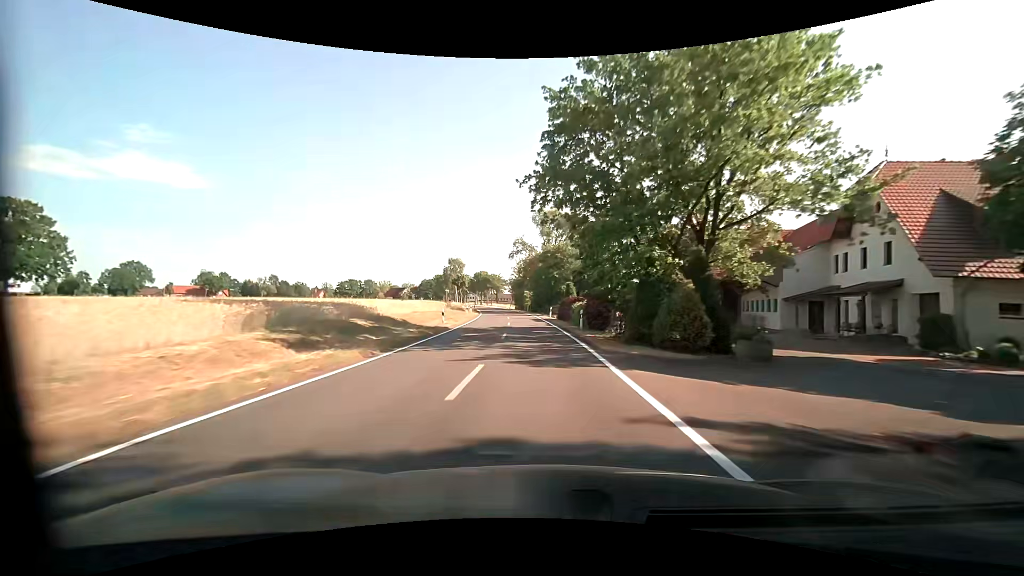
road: tertiary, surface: asphalt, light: Day
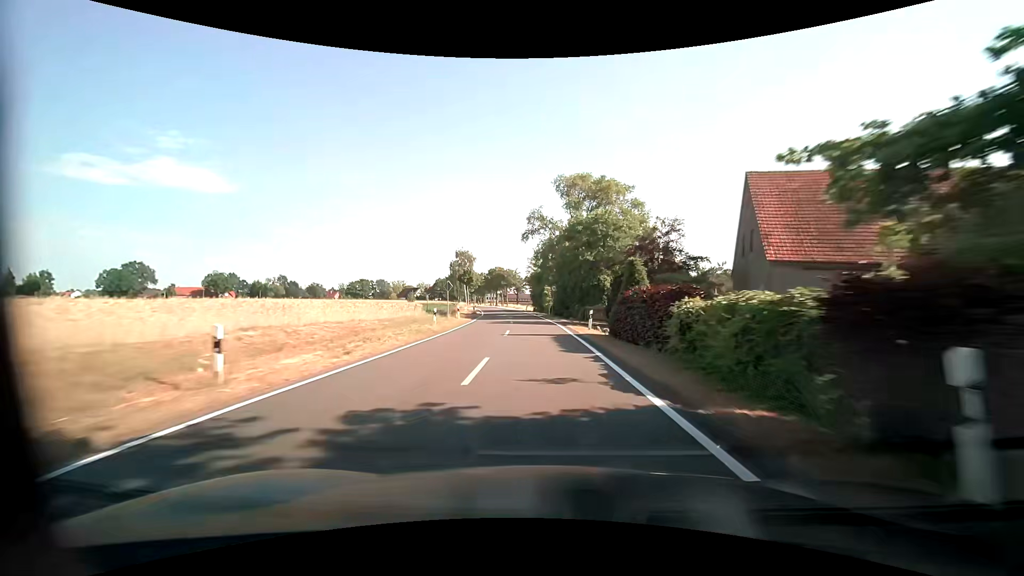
(-0.5, +22.7) m; -3°
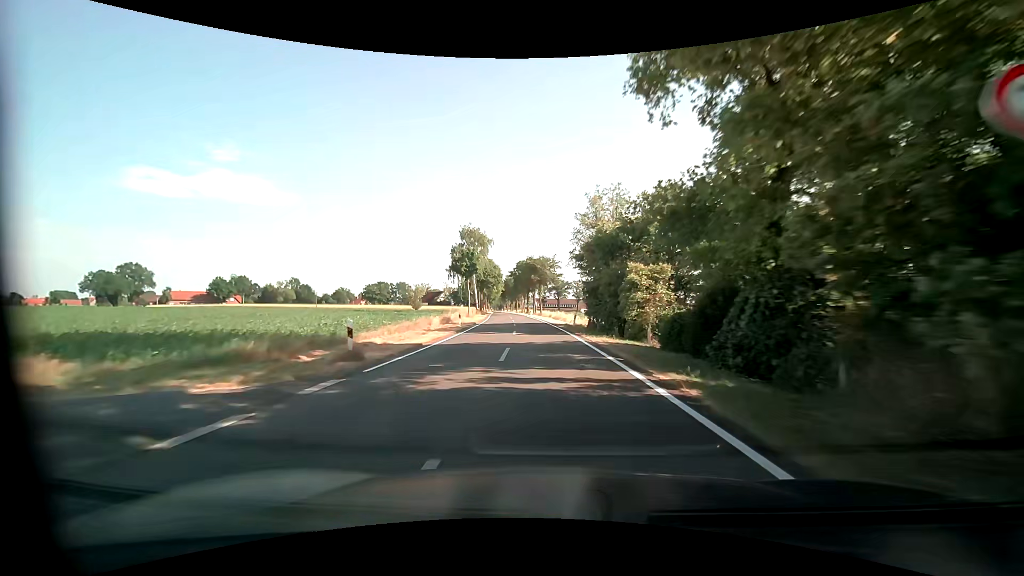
(-1.7, +43.9) m; -4°
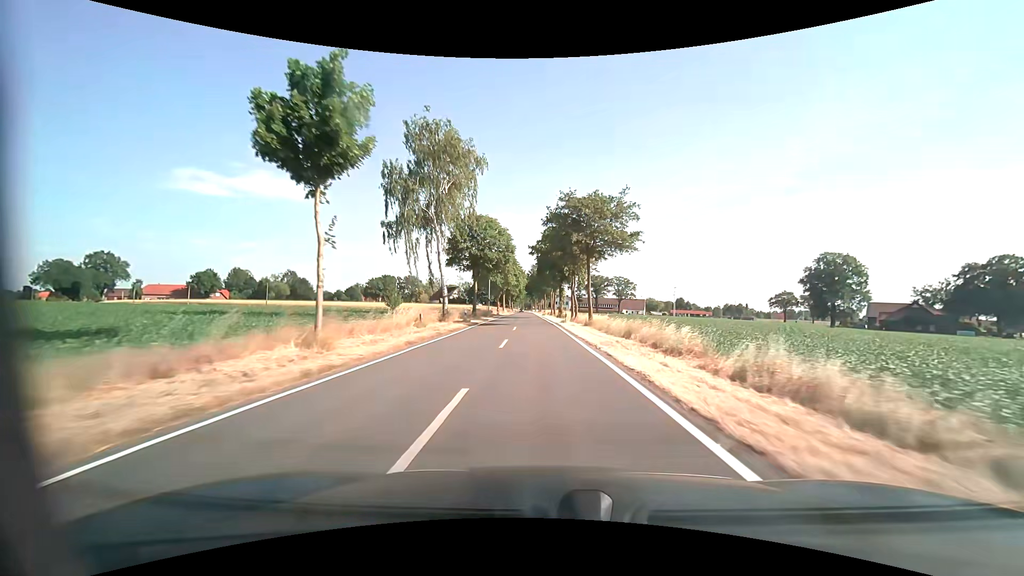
(-1.6, +44.6) m; -4°
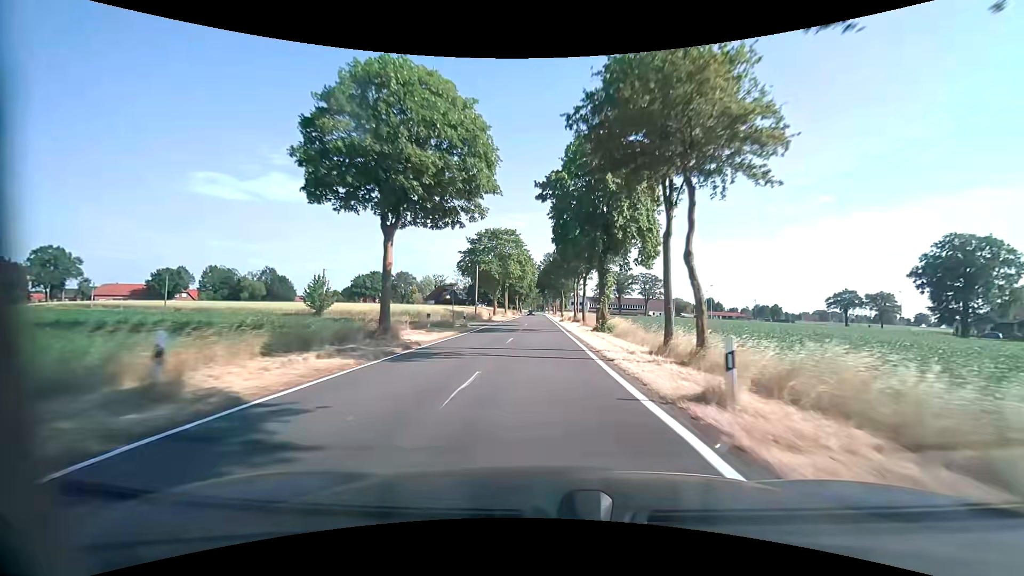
(-0.5, +33.7) m; -2°
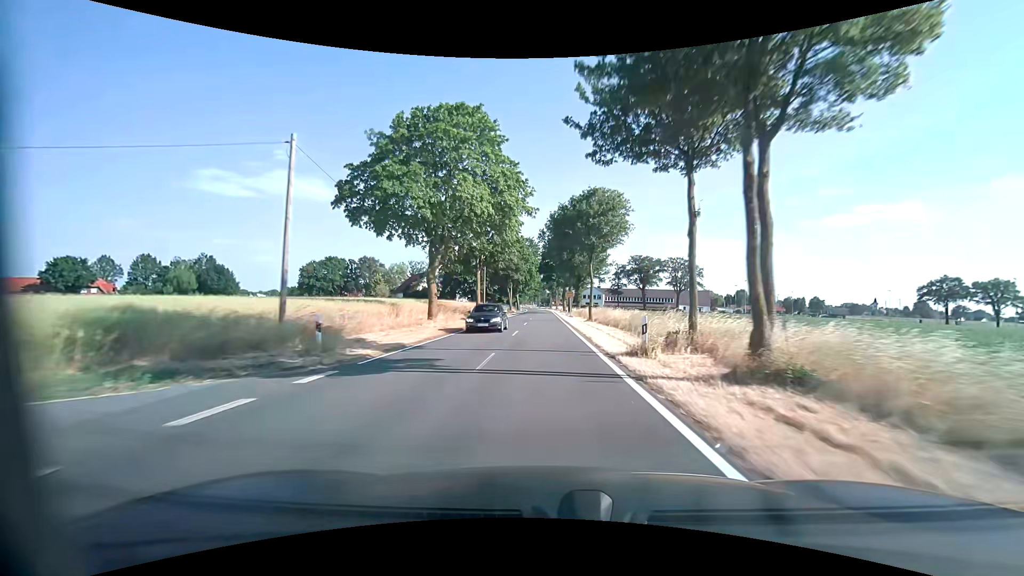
(-0.2, +45.0) m; 0°
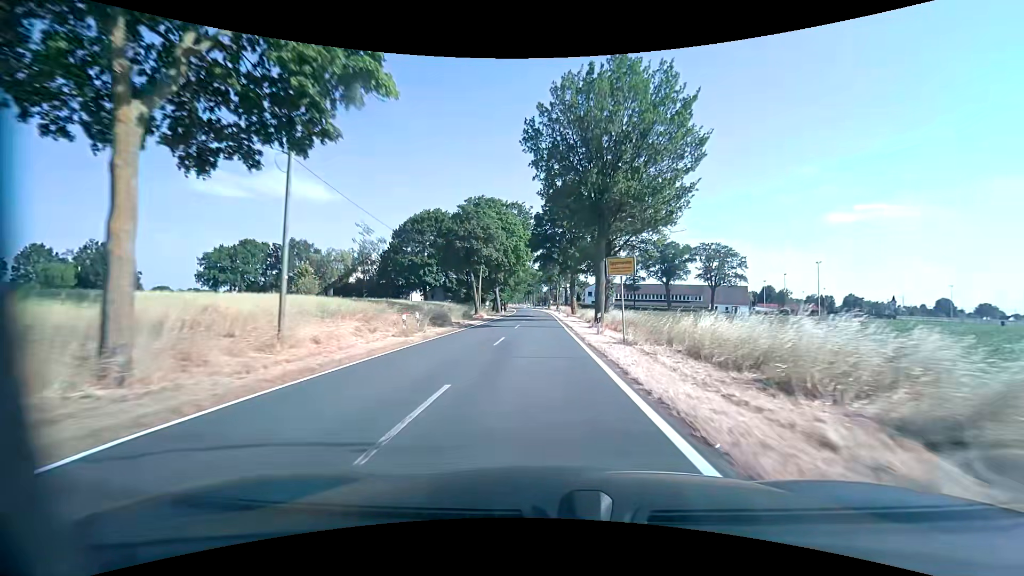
(+0.1, +40.9) m; 0°
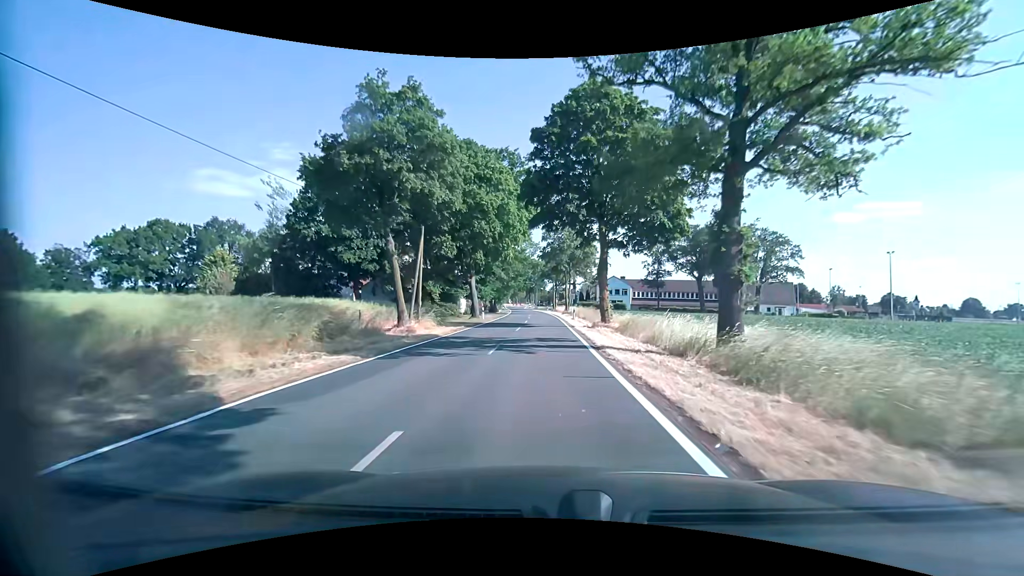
(-0.1, +26.7) m; 0°
(0, +10) (0, +20) (0, +30) (0, +40) (0, +50) (0, +60) (-1, +70) (-1, +80) (-2, +90) (-2, +100) m
